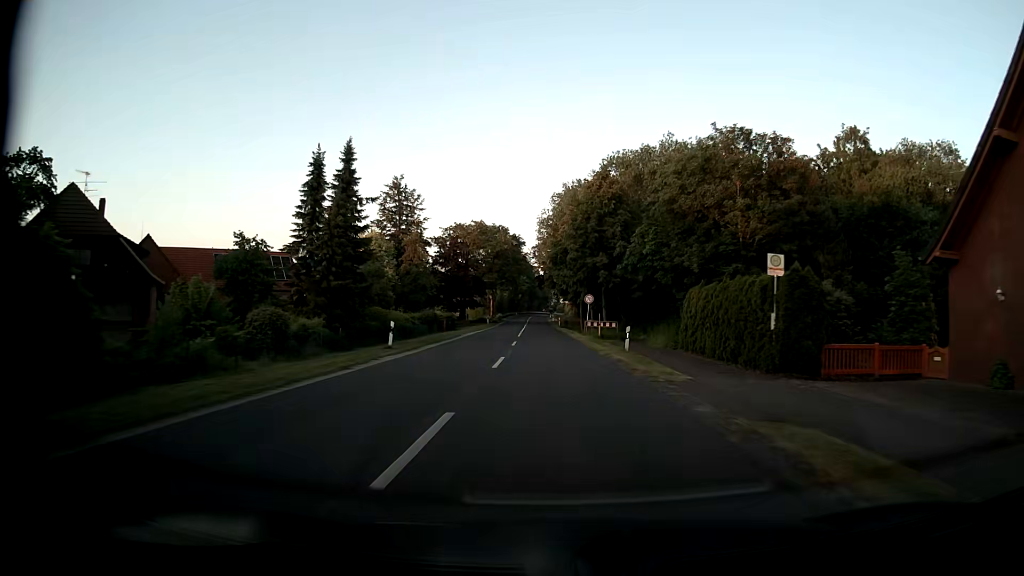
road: secondary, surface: asphalt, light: Day
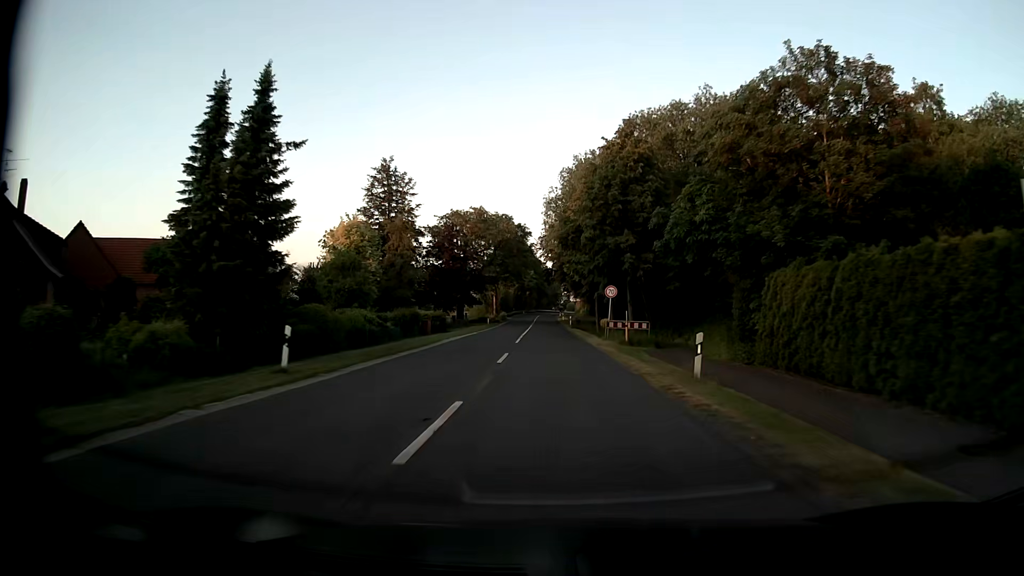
(-0.1, +11.1) m; -1°
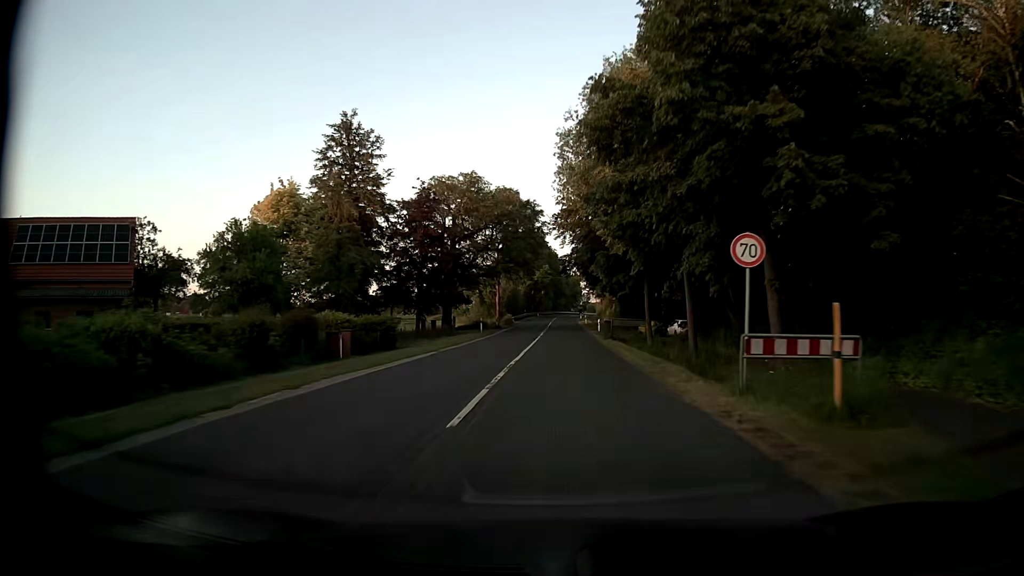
(-0.4, +22.2) m; -2°
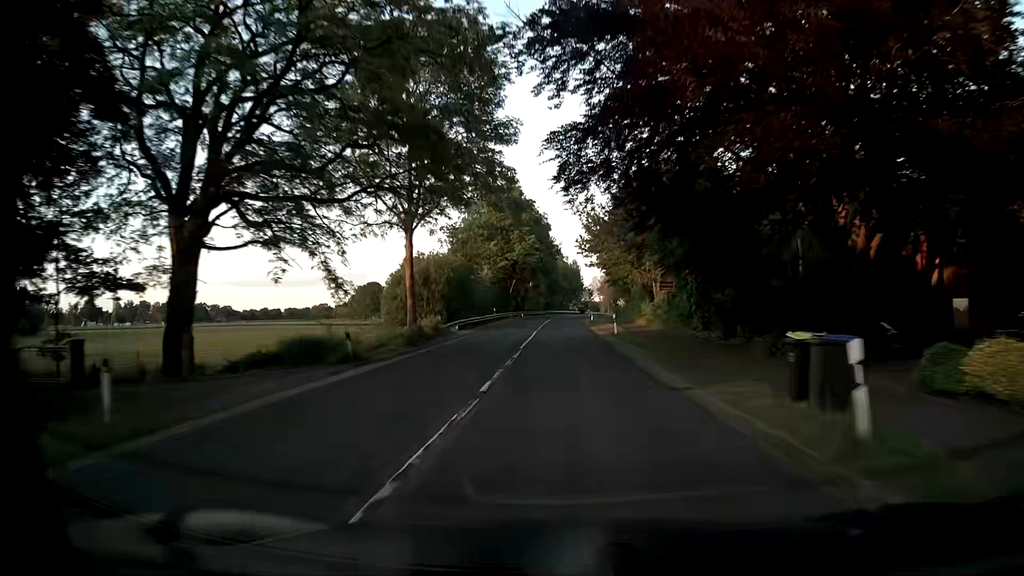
(+0.2, +44.4) m; +1°
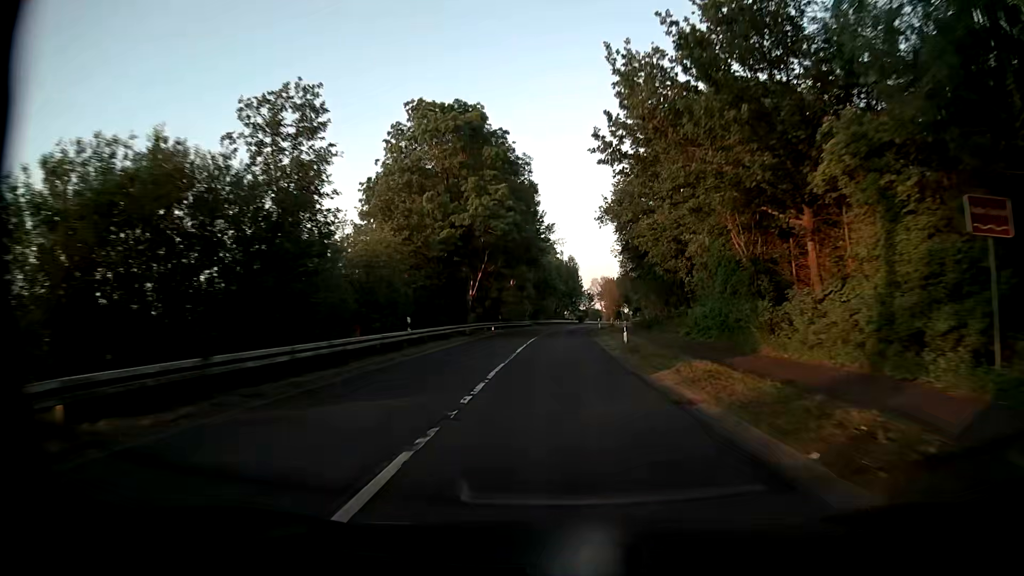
(0.0, +33.2) m; +1°
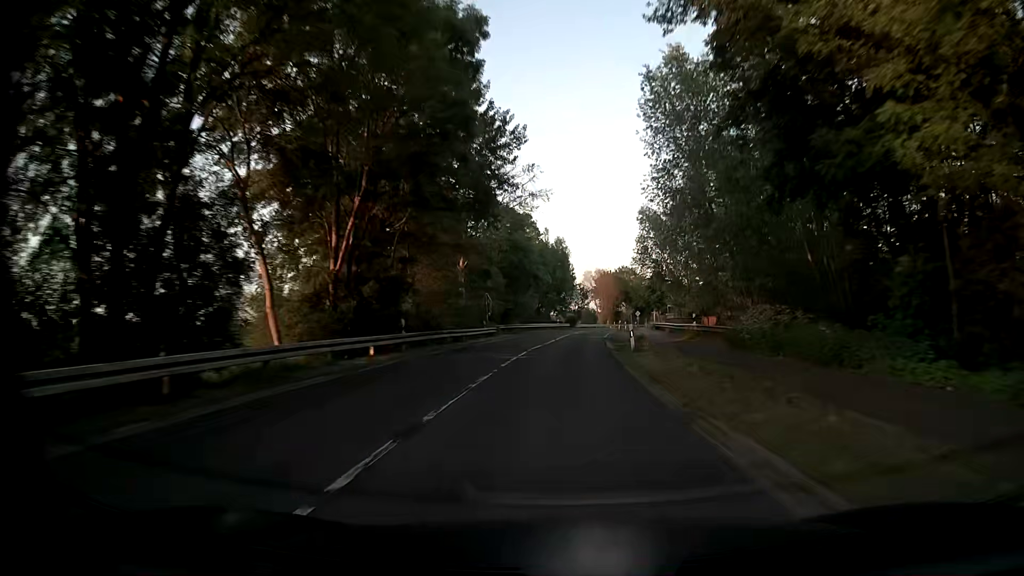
(+0.1, +33.1) m; +1°
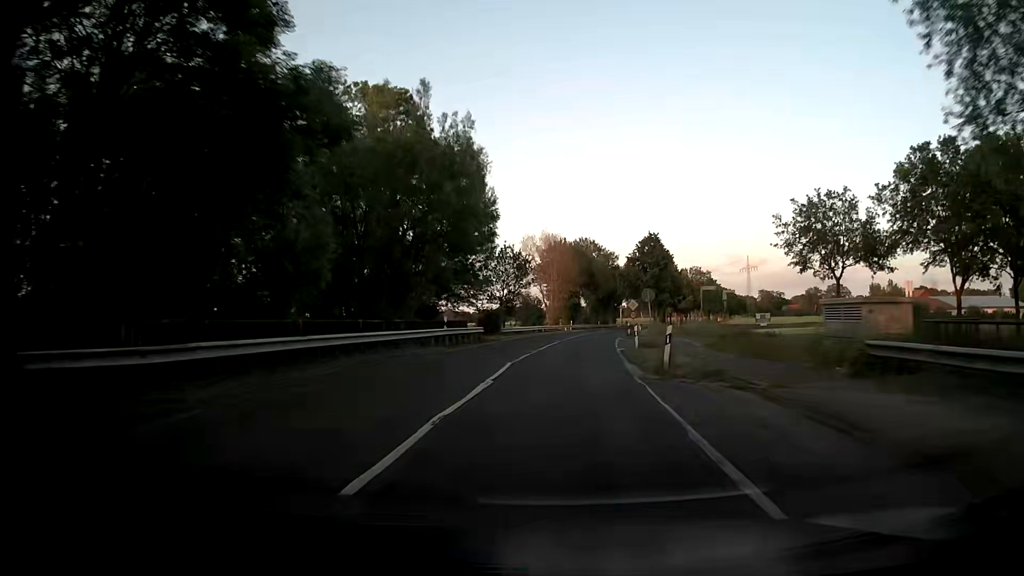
(+2.0, +55.4) m; +5°
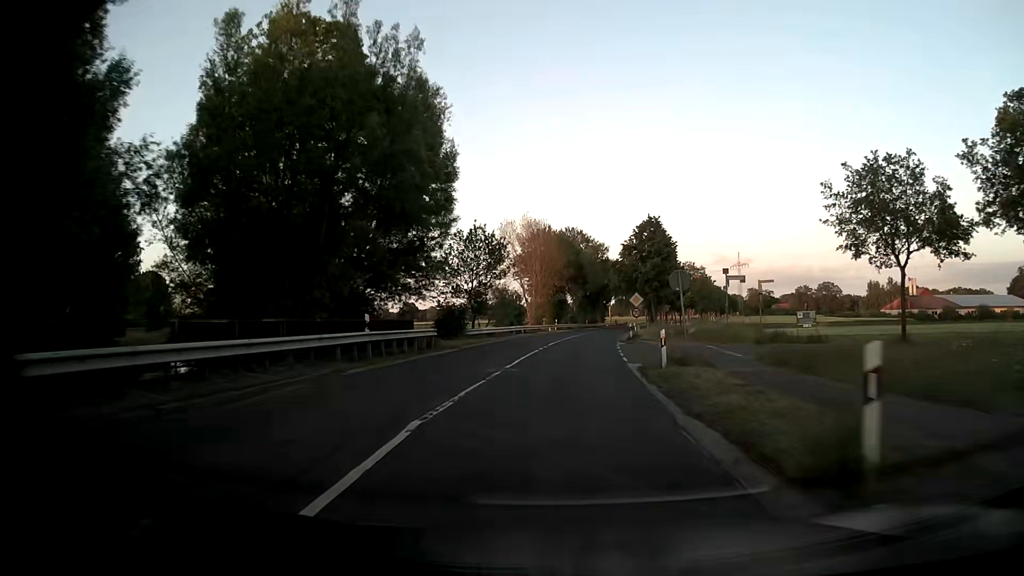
(+0.1, +11.1) m; +1°
(0, +10) (0, +20) (+1, +30) (+2, +40) (+3, +50) (+4, +60) (+5, +70) (+7, +80) (+8, +89) (+10, +99) m
